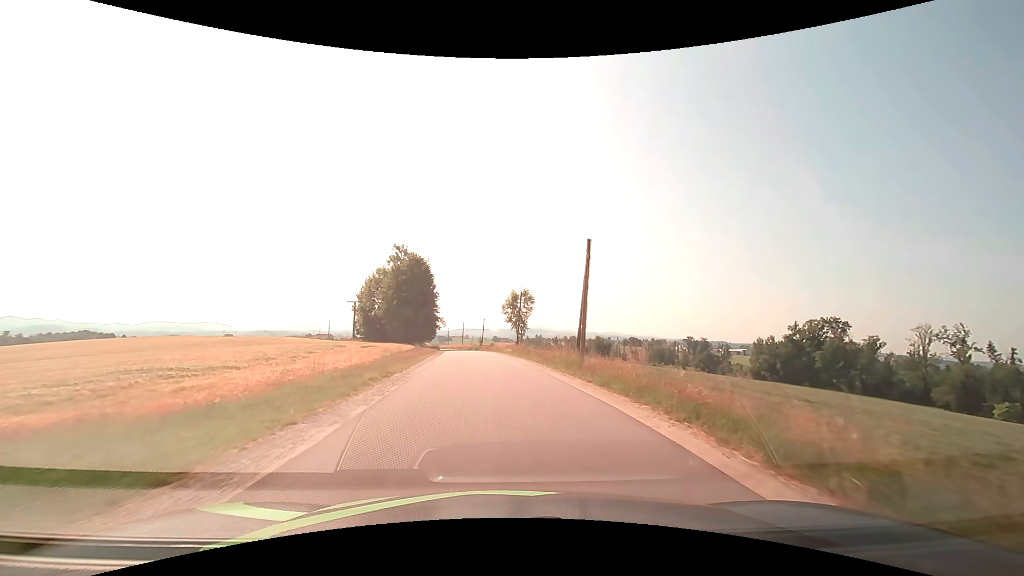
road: residential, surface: asphalt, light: Day
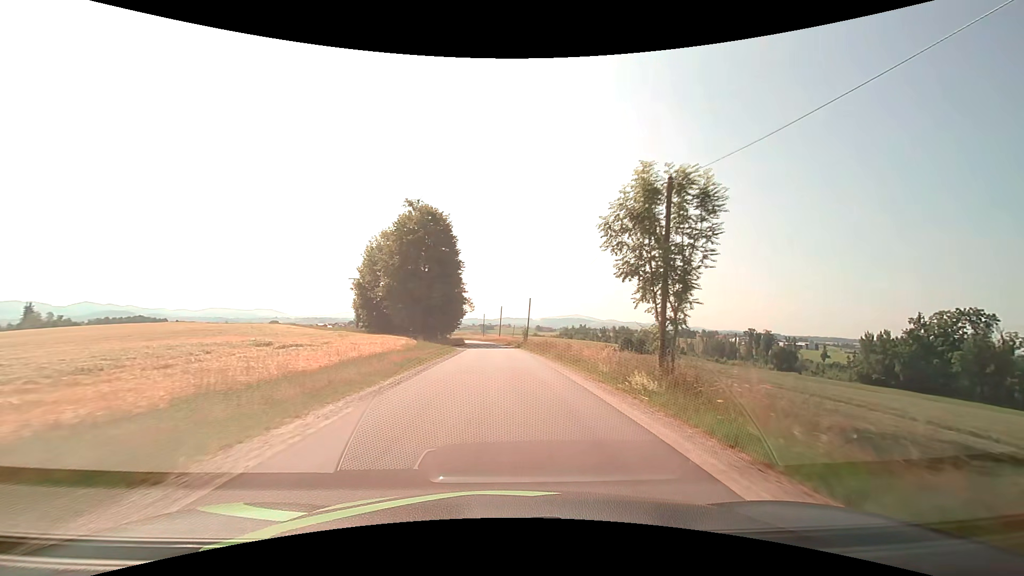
(-1.7, +31.2) m; -5°
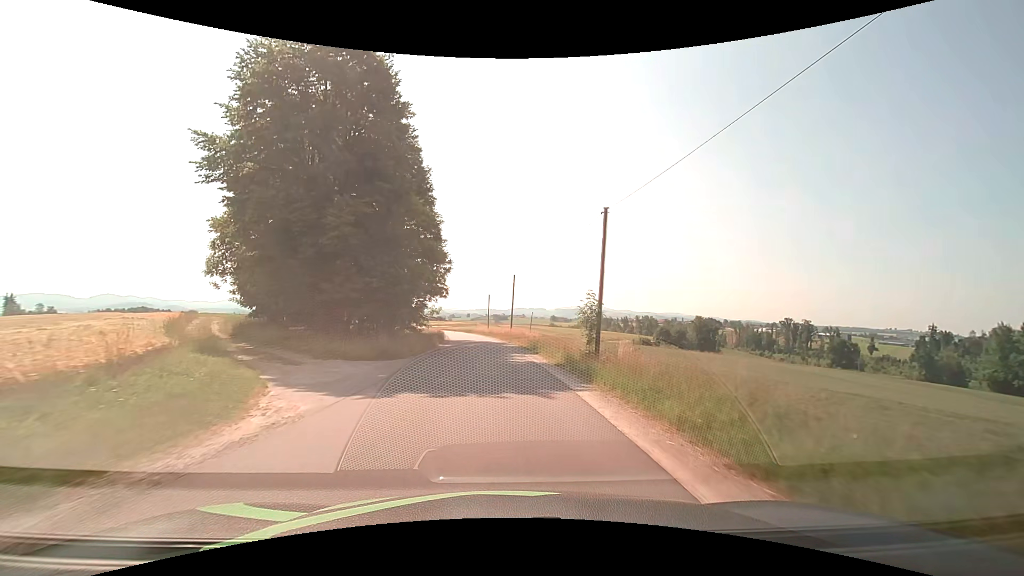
(-0.3, +38.4) m; -2°
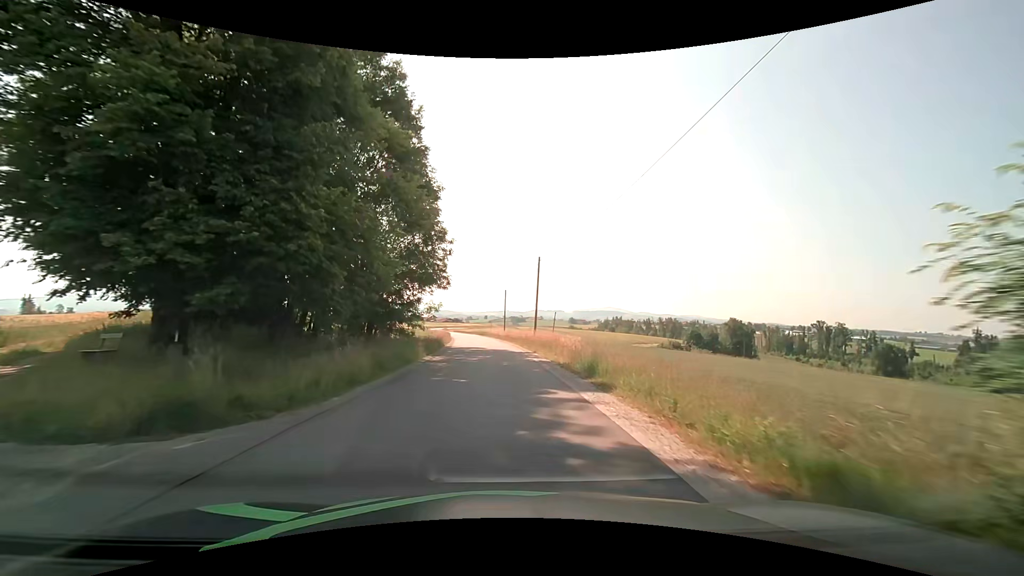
(-0.3, +13.7) m; -2°
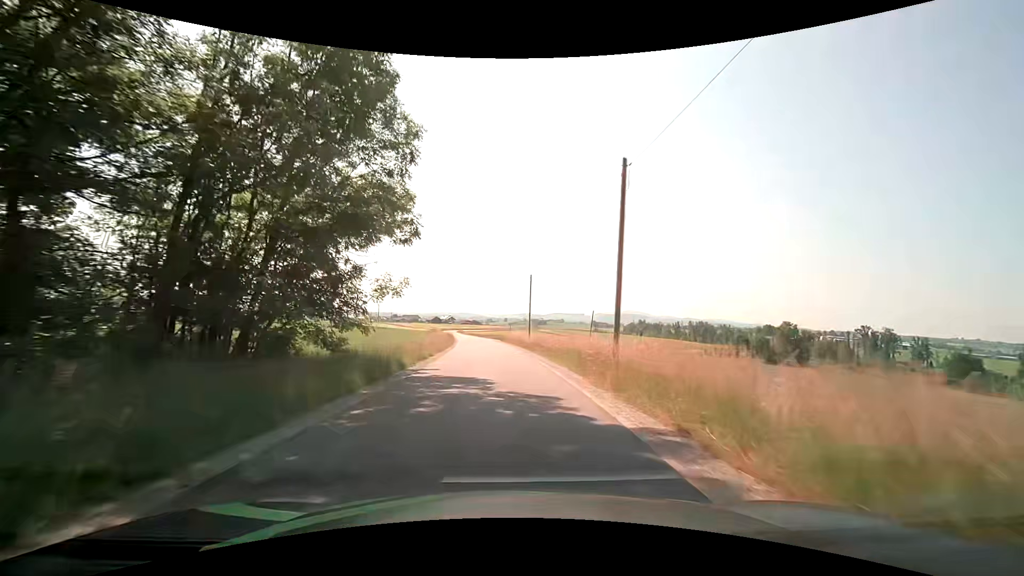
(-0.4, +21.4) m; -2°
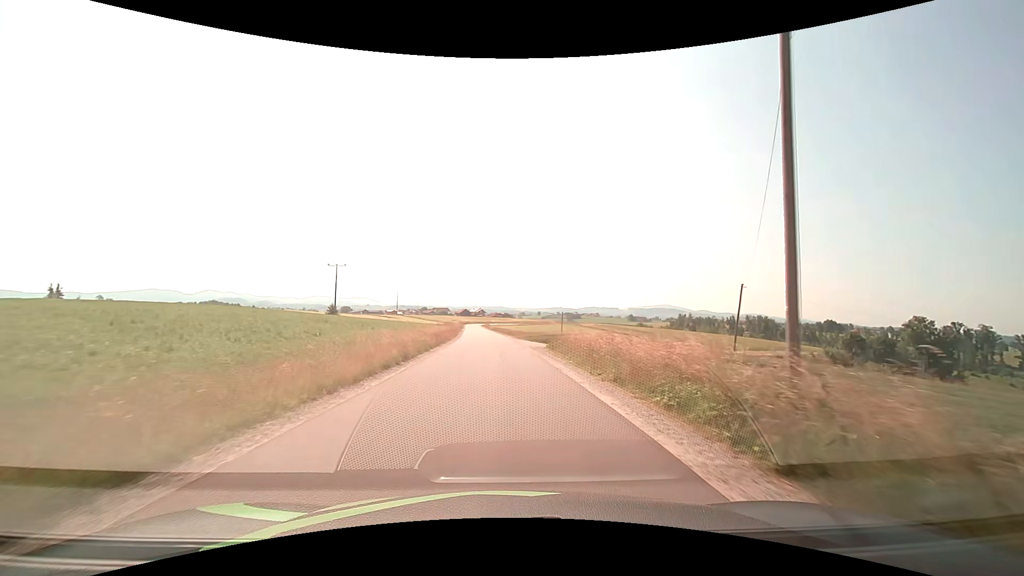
(-1.0, +38.5) m; -4°
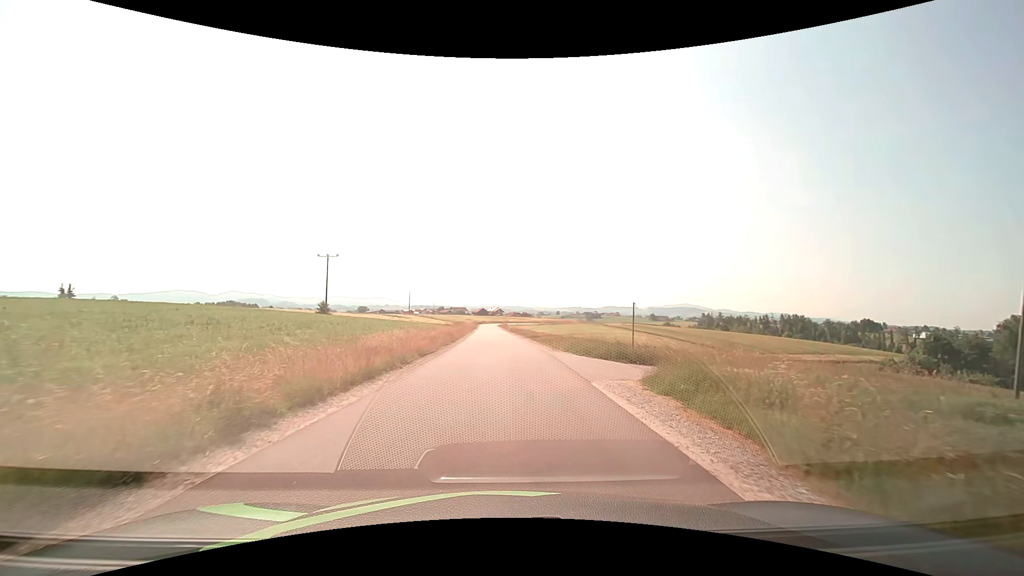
(-0.3, +17.5) m; -2°
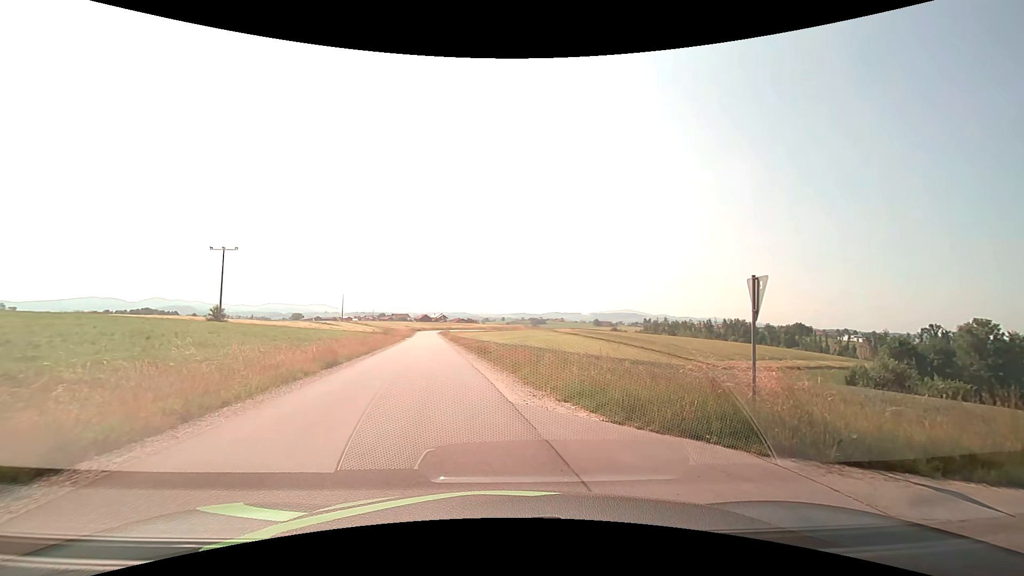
(+0.4, +14.2) m; +6°
